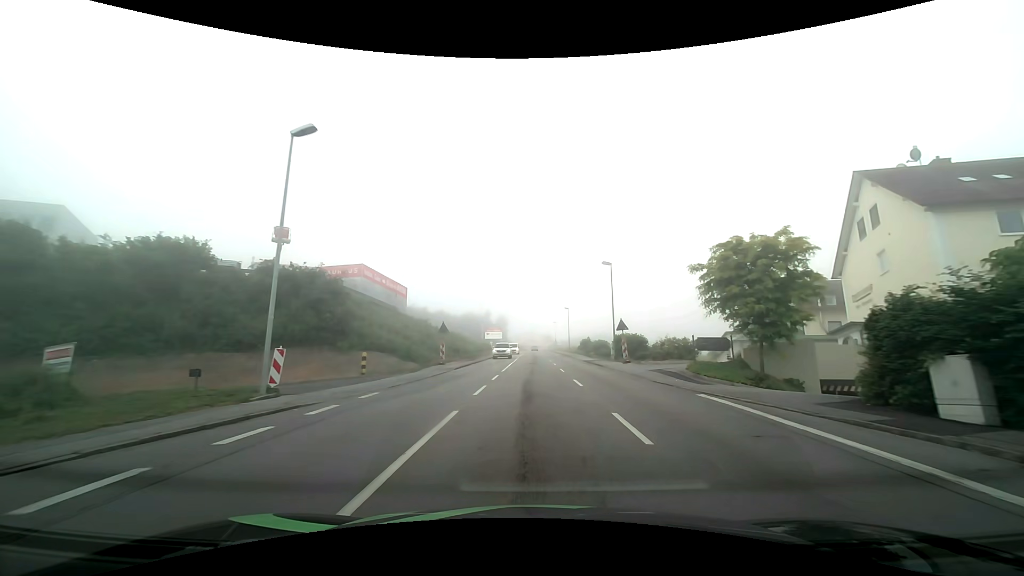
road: tertiary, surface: asphalt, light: Day
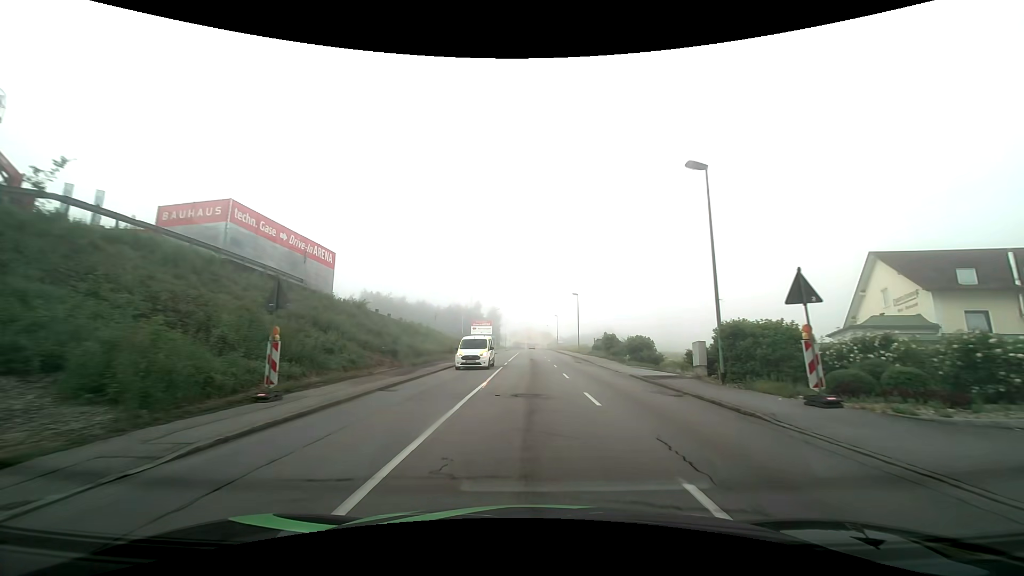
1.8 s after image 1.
(+0.1, +22.9) m; +1°
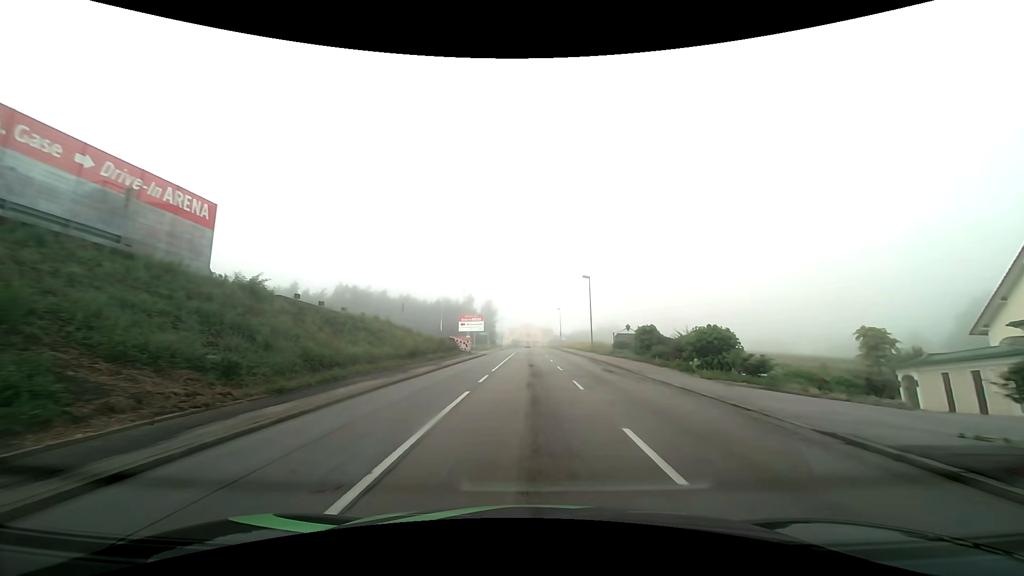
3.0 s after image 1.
(+0.1, +15.3) m; 0°
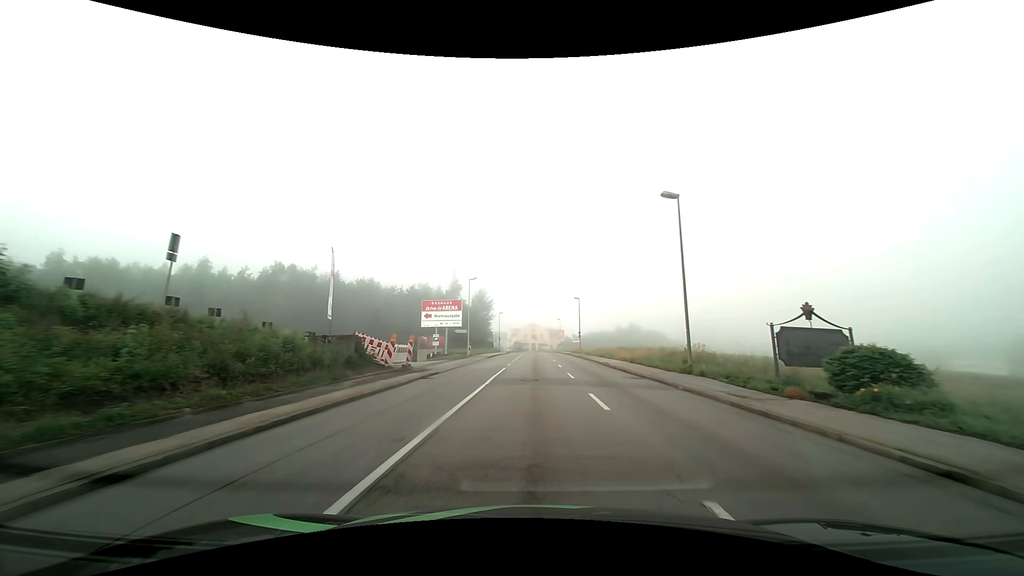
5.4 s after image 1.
(-0.2, +30.6) m; -1°
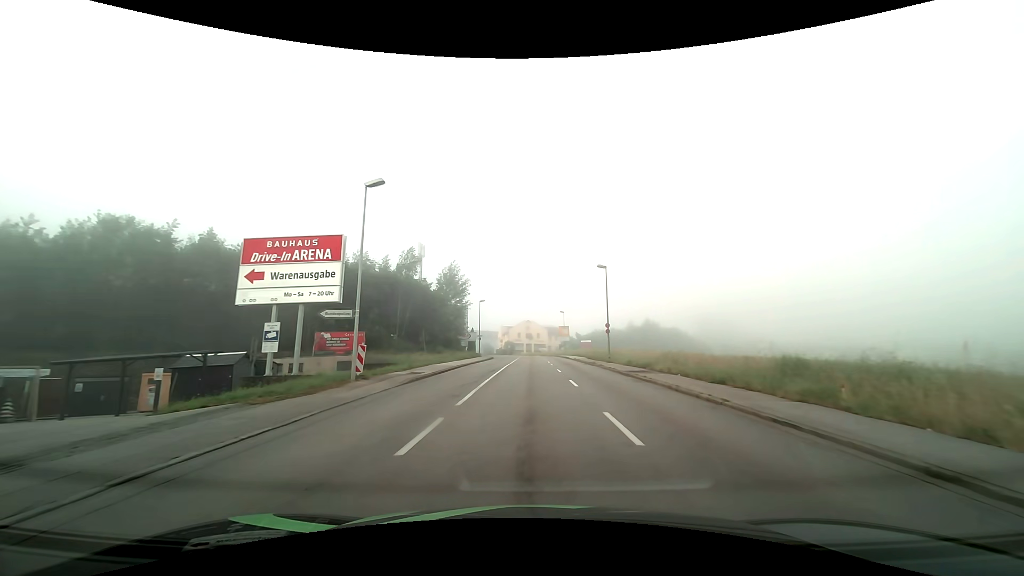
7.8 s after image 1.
(+0.2, +30.6) m; +1°
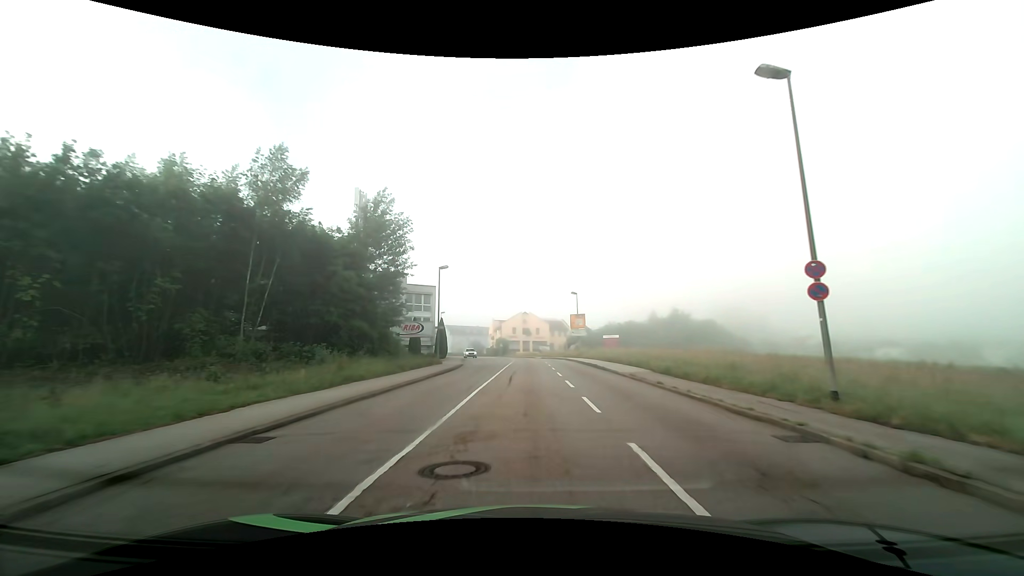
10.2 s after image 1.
(0.0, +30.6) m; 0°
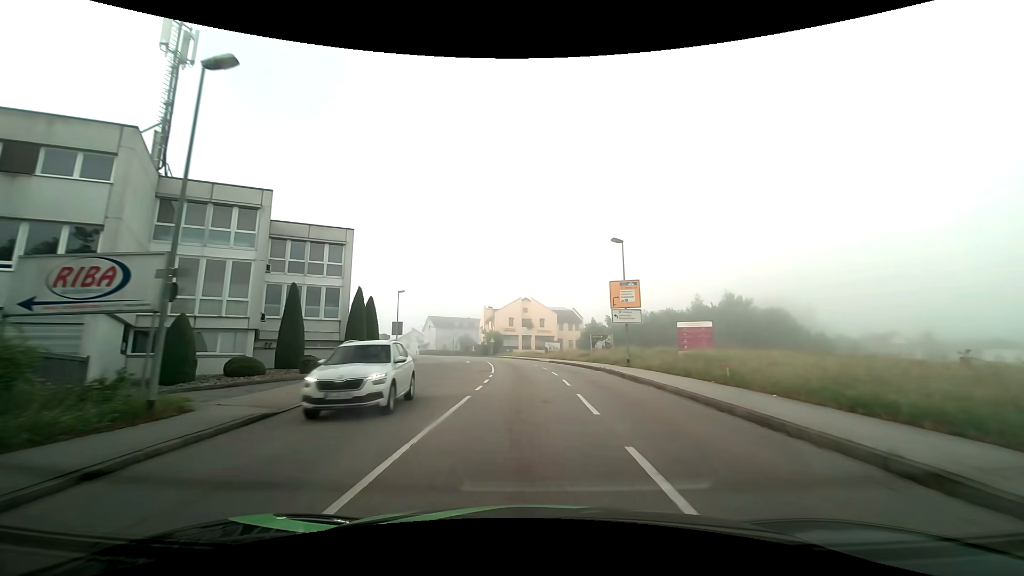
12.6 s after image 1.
(0.0, +30.7) m; 0°
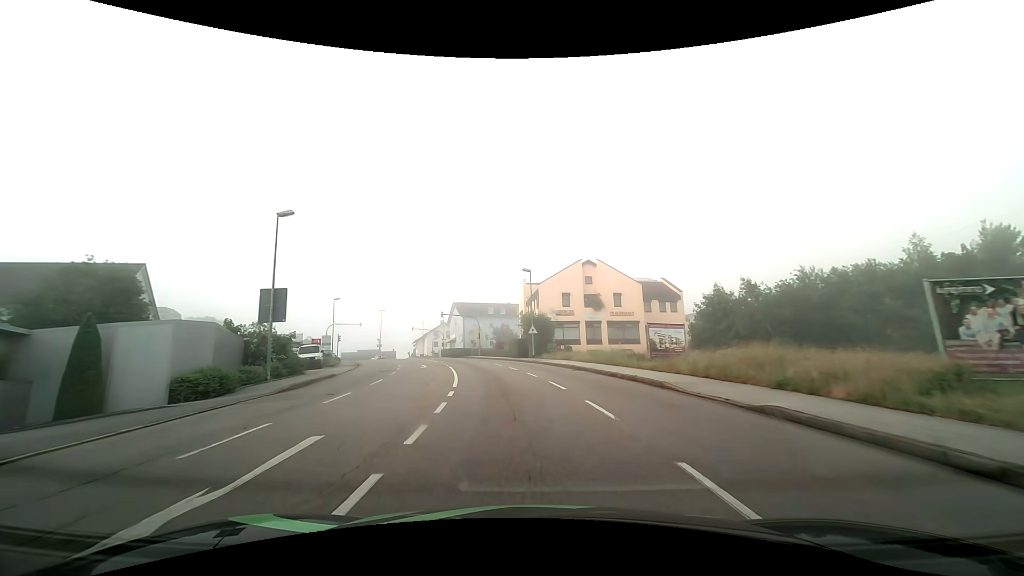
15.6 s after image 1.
(-1.6, +38.3) m; -7°
(0, +10) (-1, +20) (-3, +30) (-5, +40) (-8, +49) (-11, +59) (-15, +68) (-18, +77) (-22, +87) (-26, +96) m
